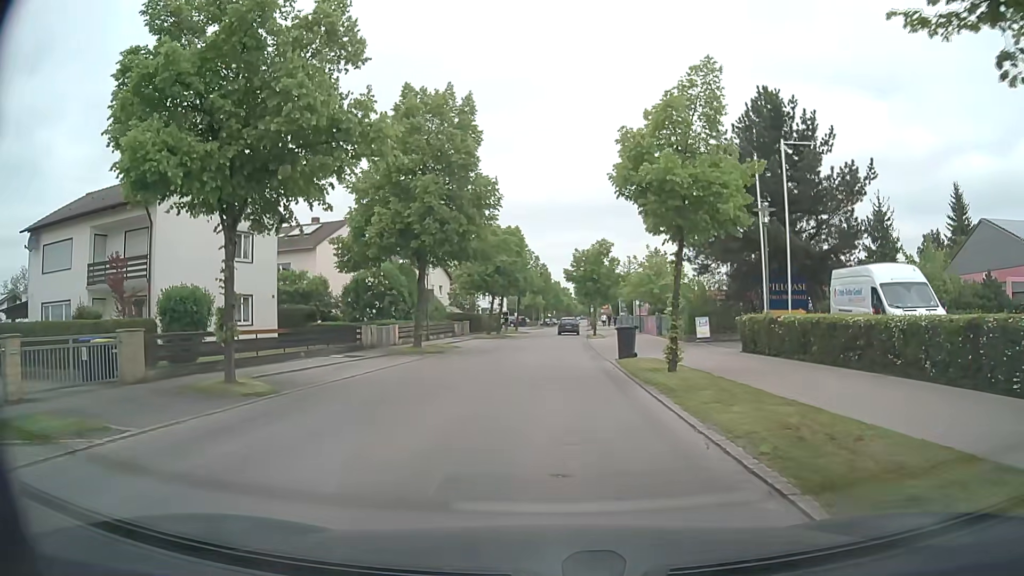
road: residential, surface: asphalt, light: Day
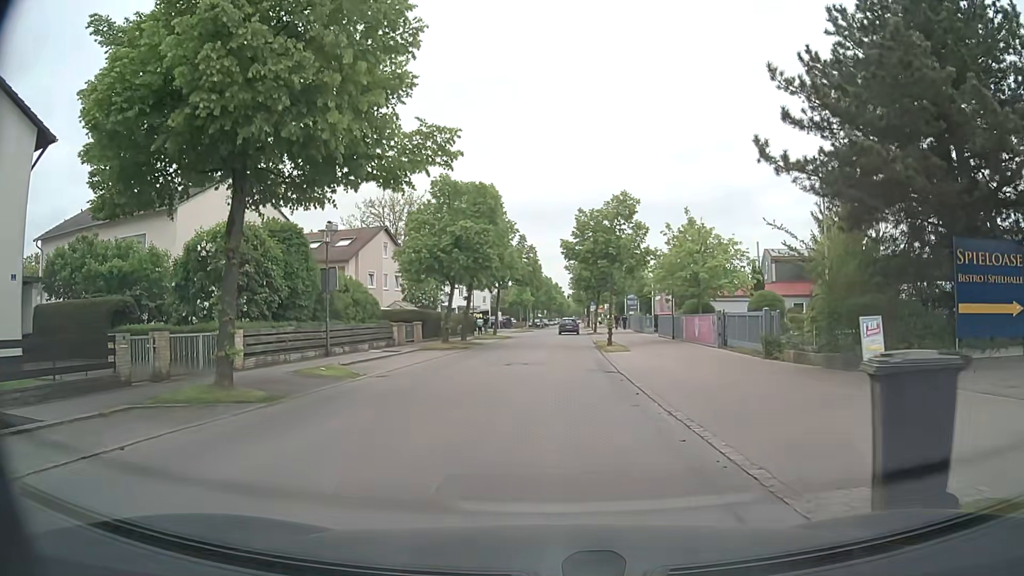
(+0.1, +18.1) m; +1°
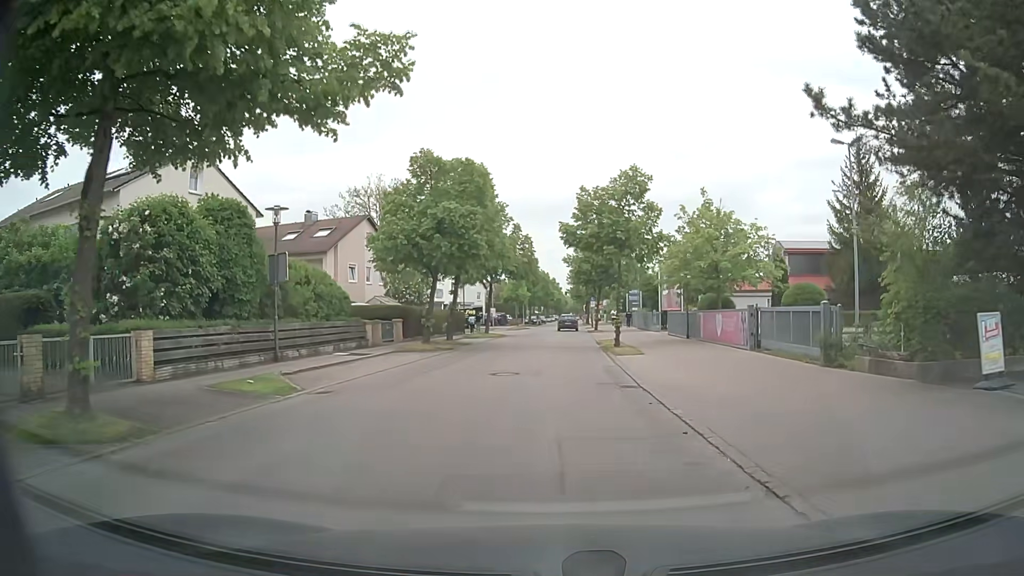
(0.0, +4.6) m; -1°
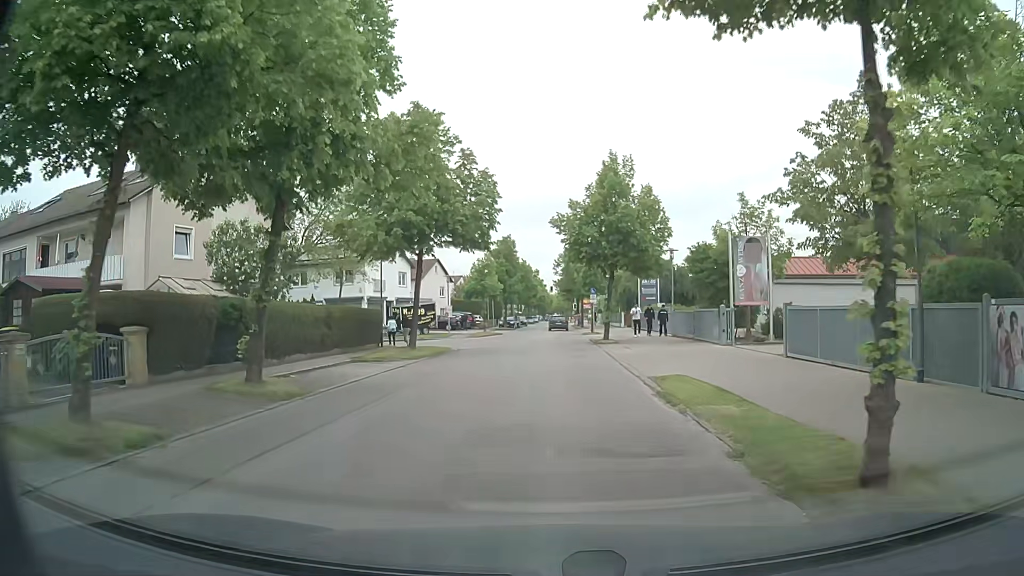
(+0.5, +22.3) m; +2°
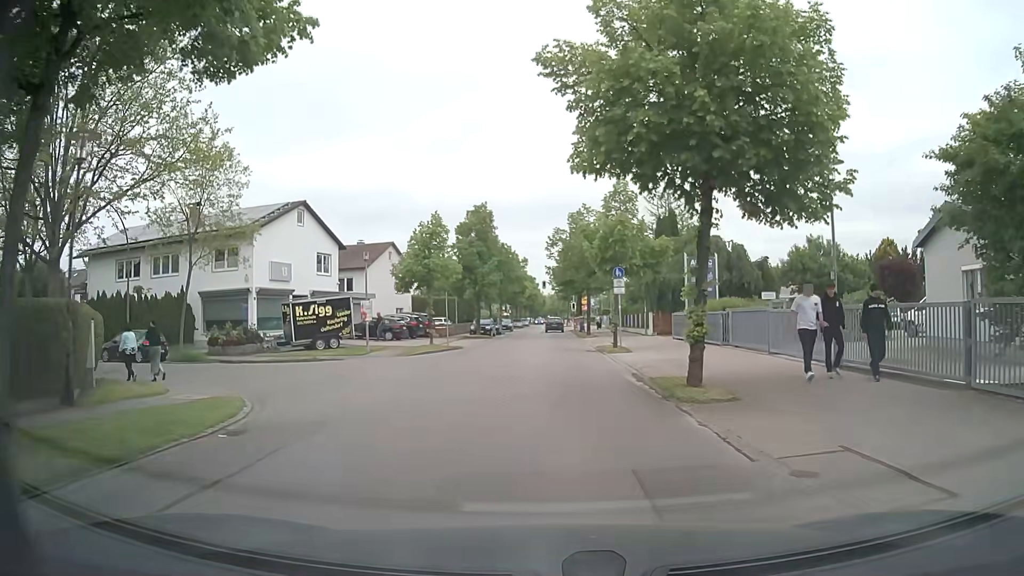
(+0.1, +21.5) m; 0°
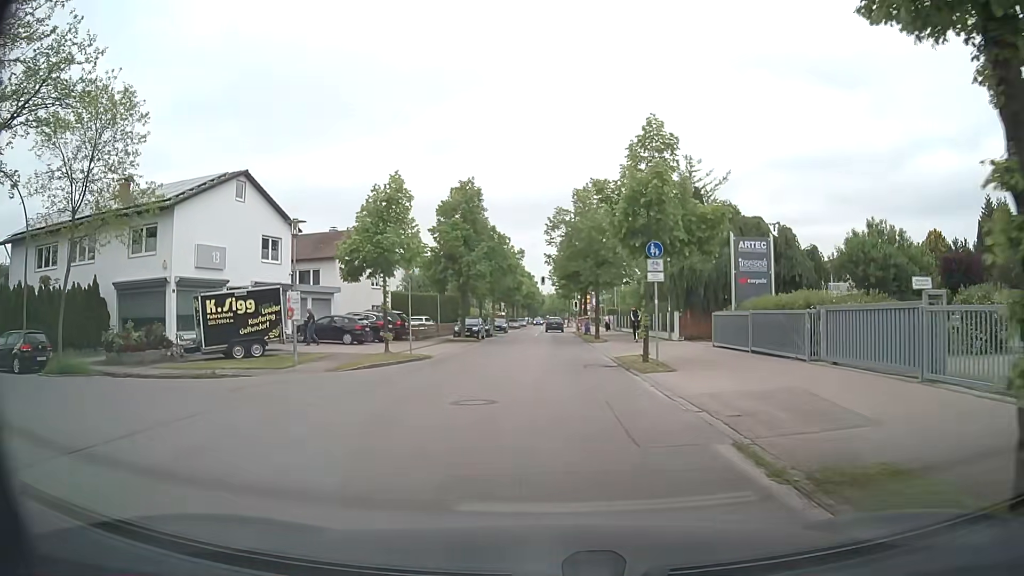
(0.0, +8.8) m; 0°
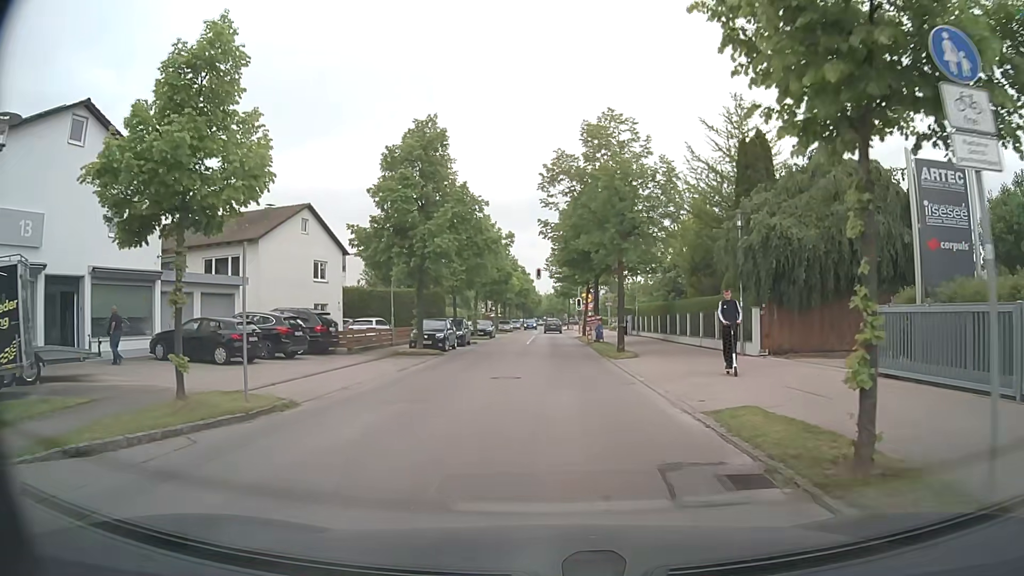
(+0.1, +13.6) m; 0°
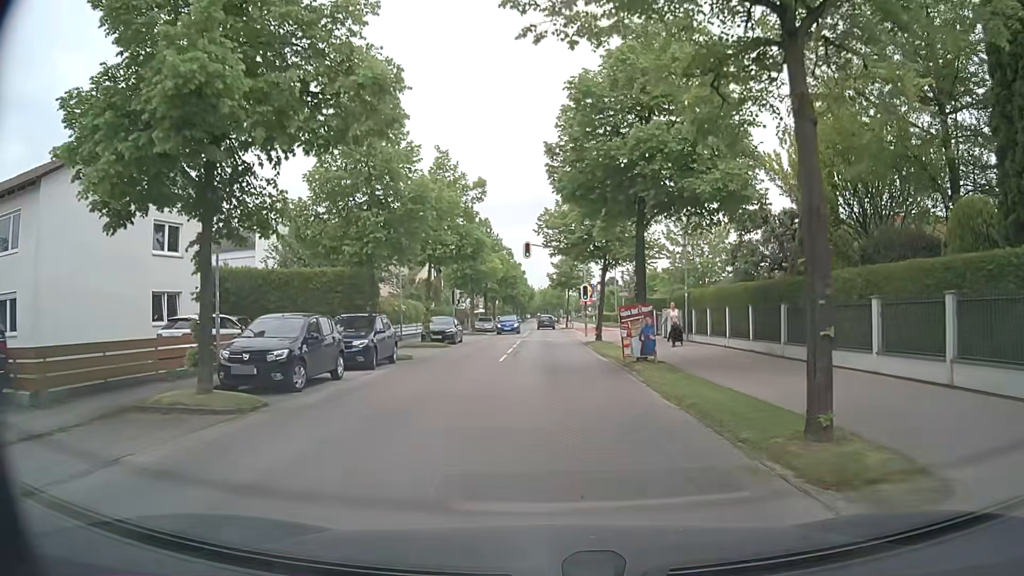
(+0.3, +18.4) m; +1°
(0, +10) (0, +20) (0, +30) (0, +40) (0, +50) (0, +60) (+1, +70) (+1, +80) (0, +90) (+1, +100) m
